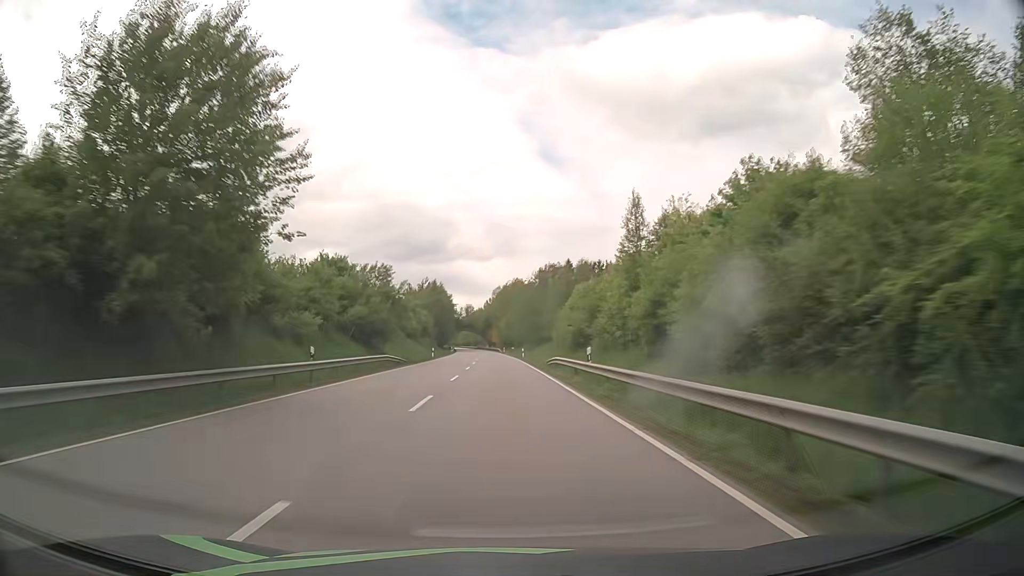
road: primary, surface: asphalt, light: Day
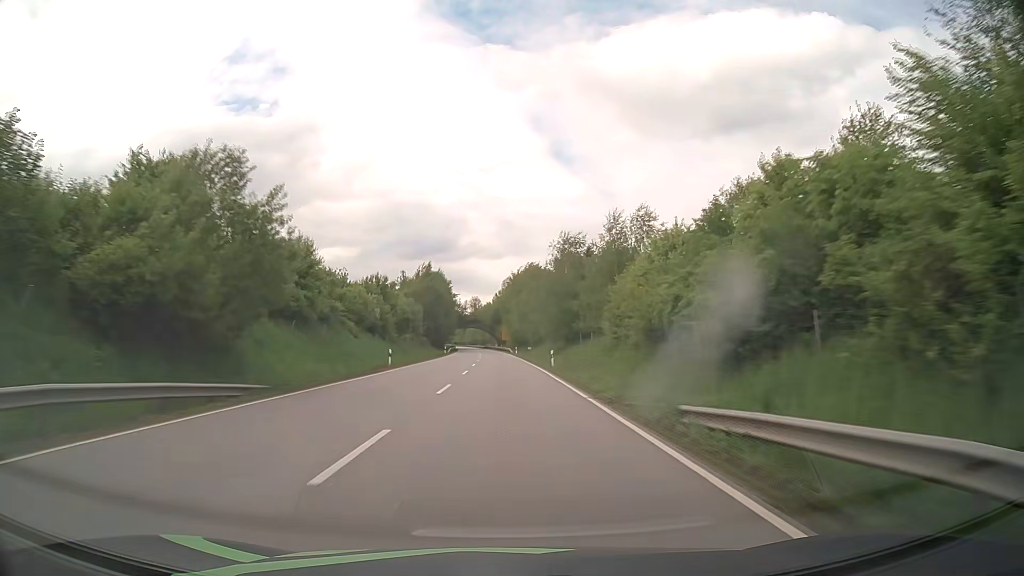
(-0.1, +31.4) m; -1°
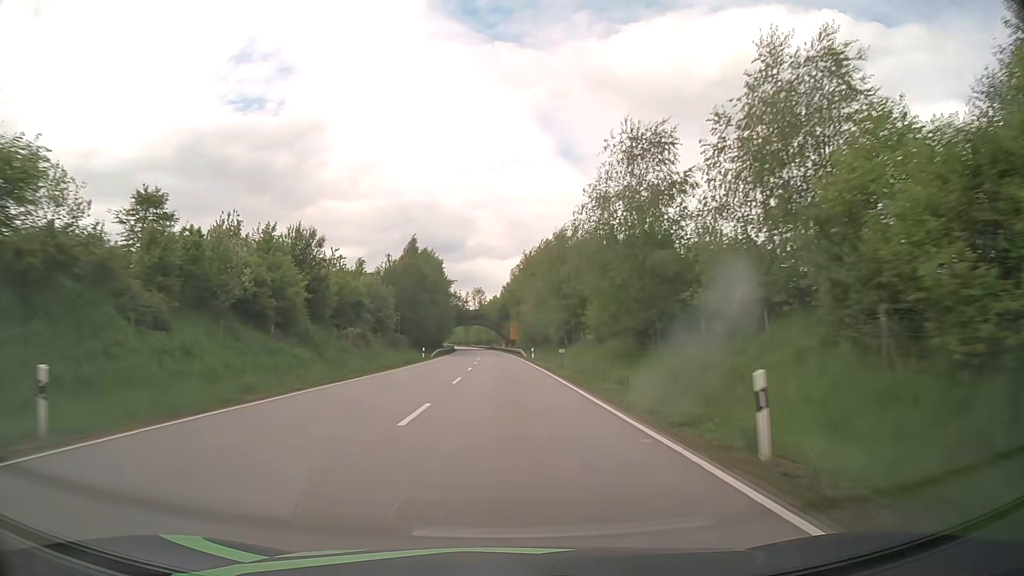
(-0.2, +31.3) m; -1°
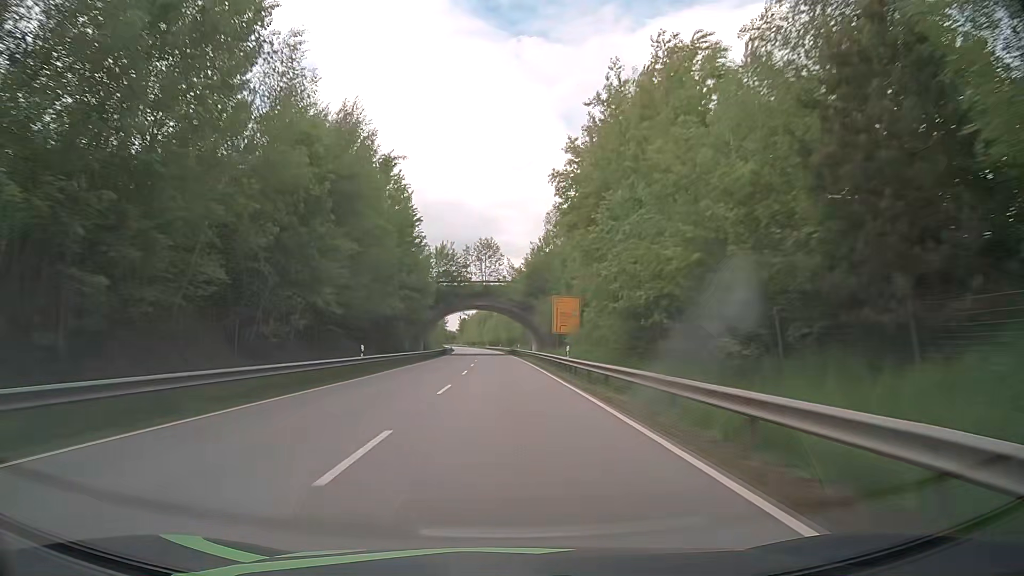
(-1.2, +77.2) m; -2°
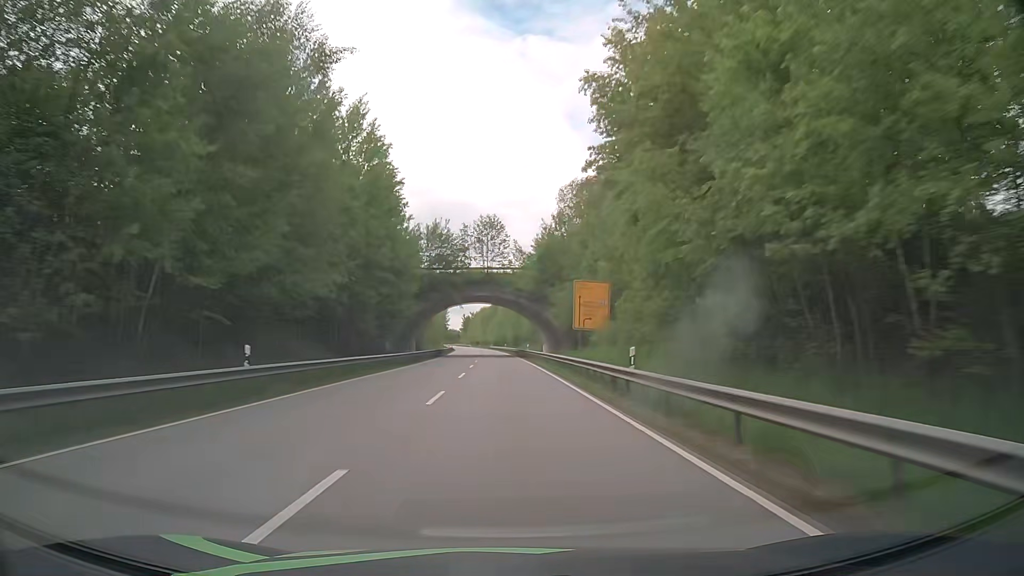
(0.0, +15.4) m; 0°
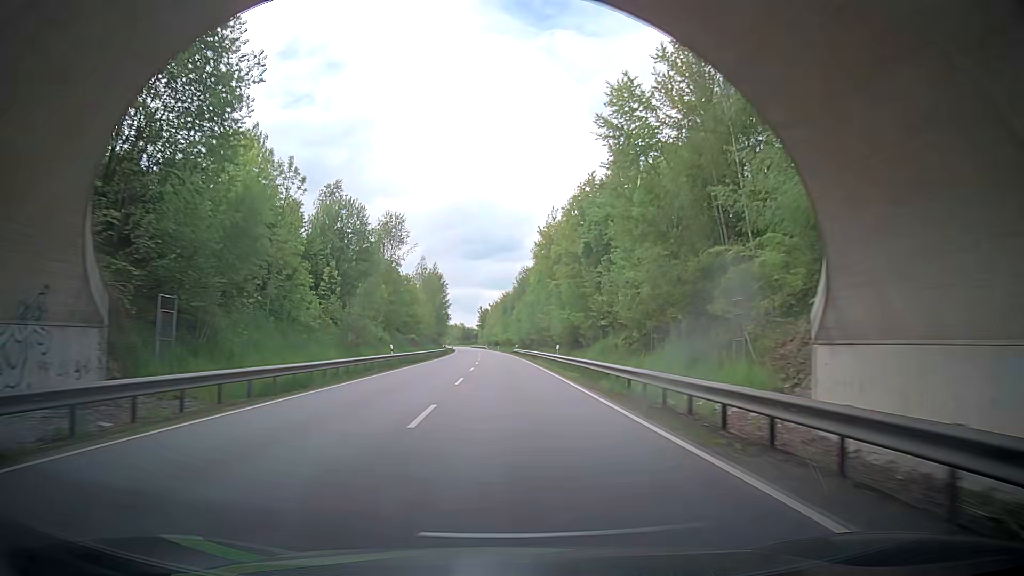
(-1.8, +76.5) m; -3°
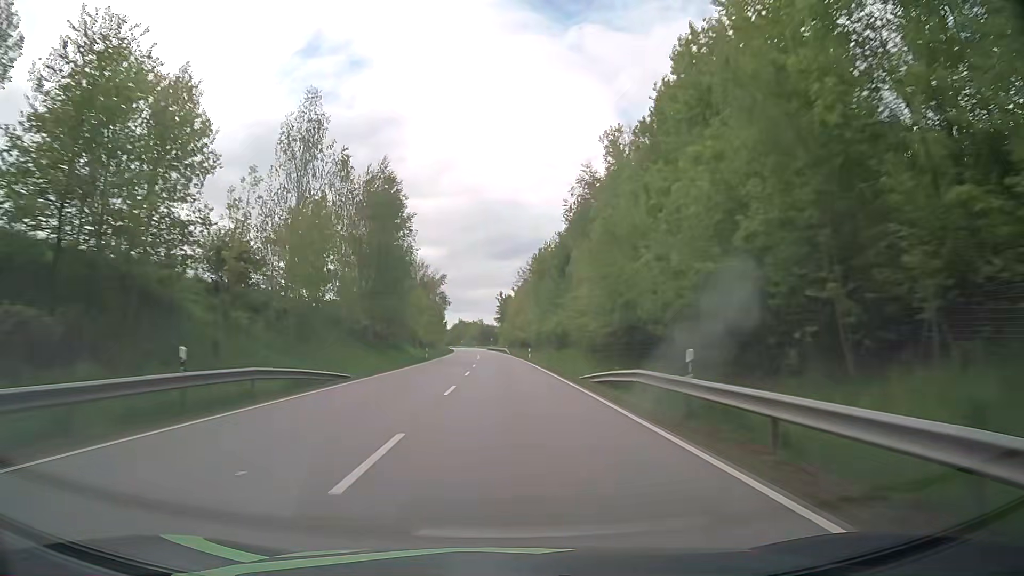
(-0.6, +76.9) m; -2°
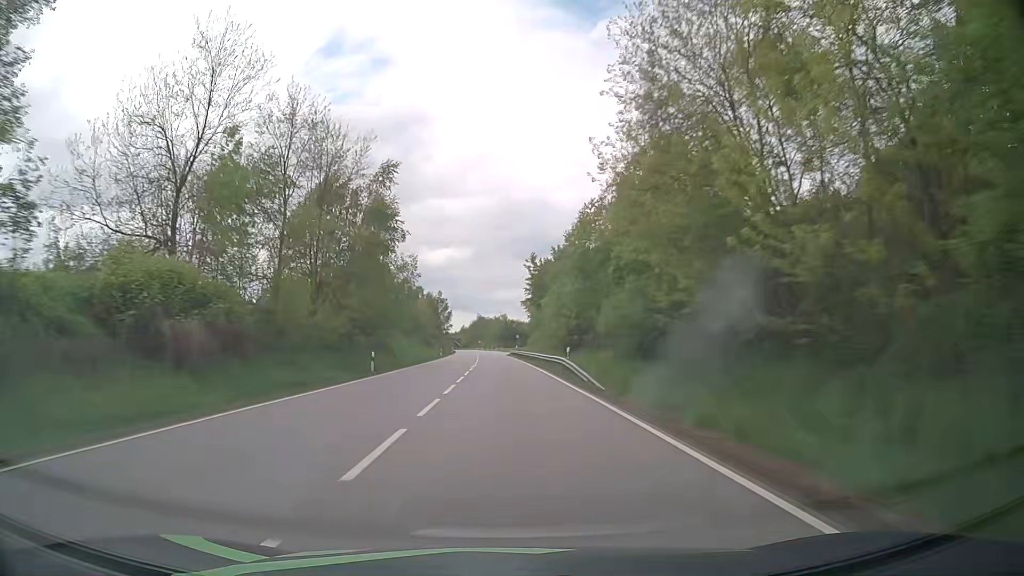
(-1.6, +78.5) m; -2°
(0, +10) (0, +20) (0, +30) (0, +40) (-1, +50) (-1, +60) (-1, +70) (-2, +80) (-2, +90) (-2, +100) m
